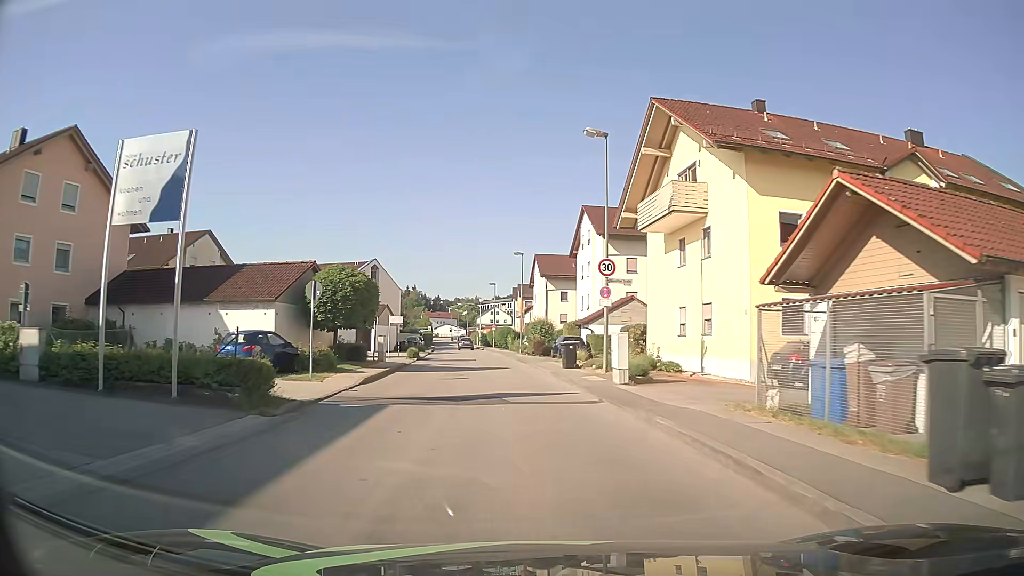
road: unclassified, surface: asphalt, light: Day
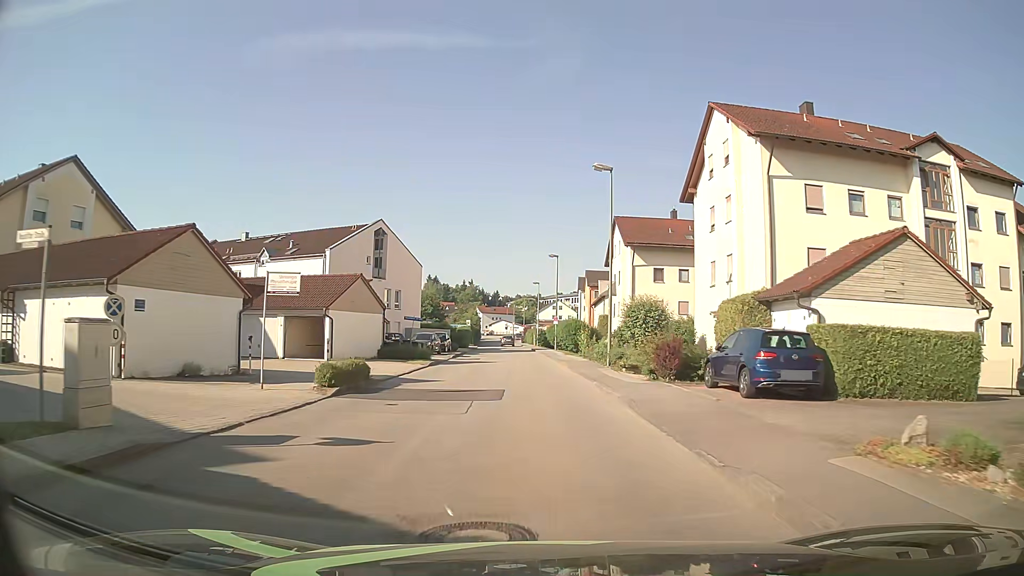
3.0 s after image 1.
(-1.4, +27.1) m; -6°
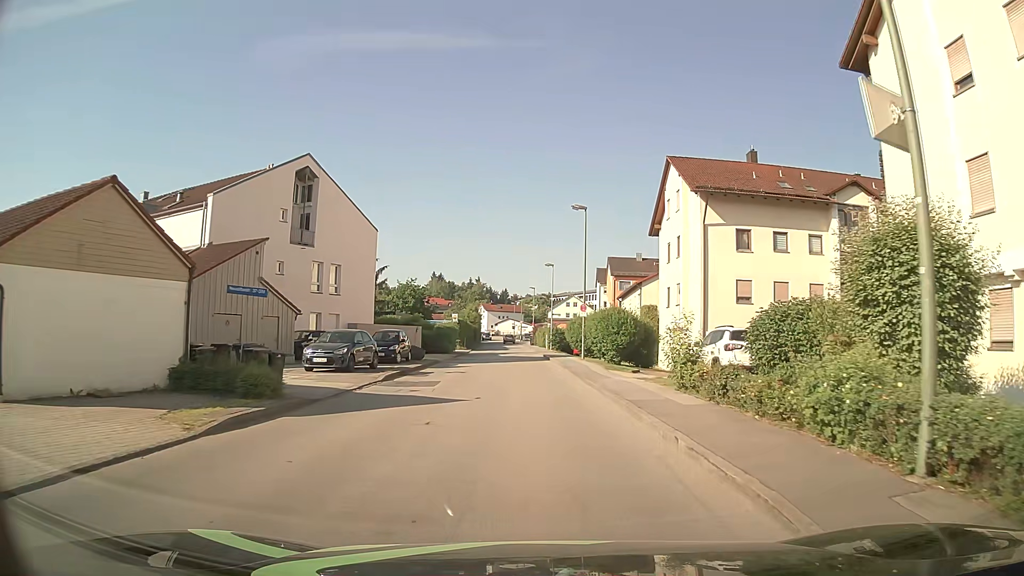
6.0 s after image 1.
(+0.2, +21.7) m; 0°
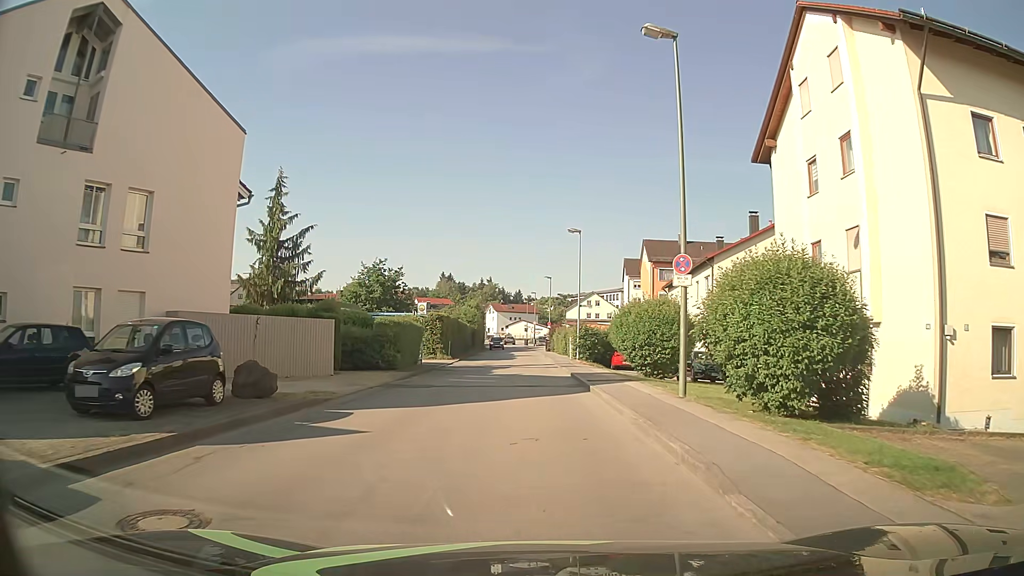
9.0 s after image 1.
(-0.2, +21.7) m; -2°
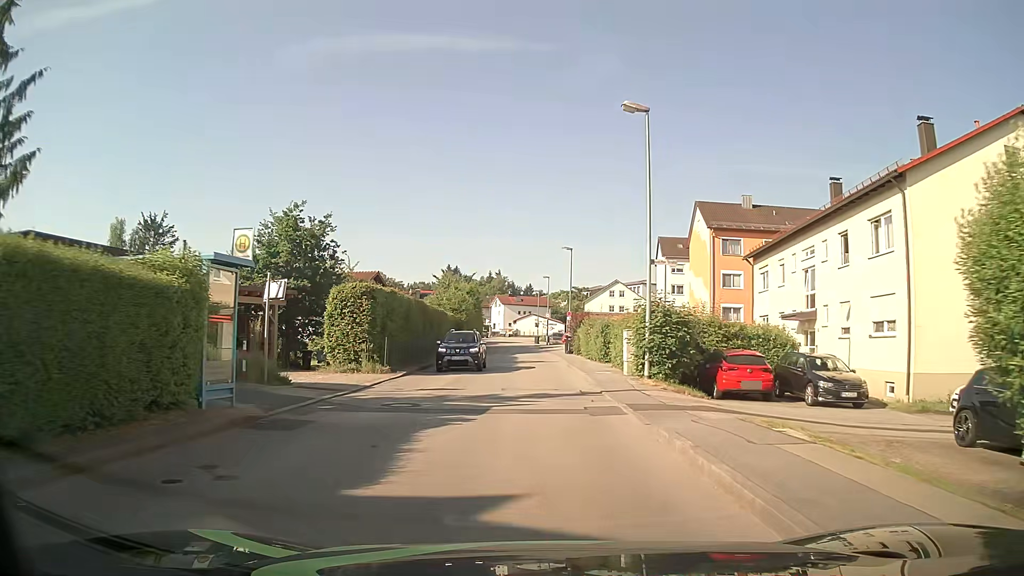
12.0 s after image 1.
(-0.1, +22.2) m; 0°
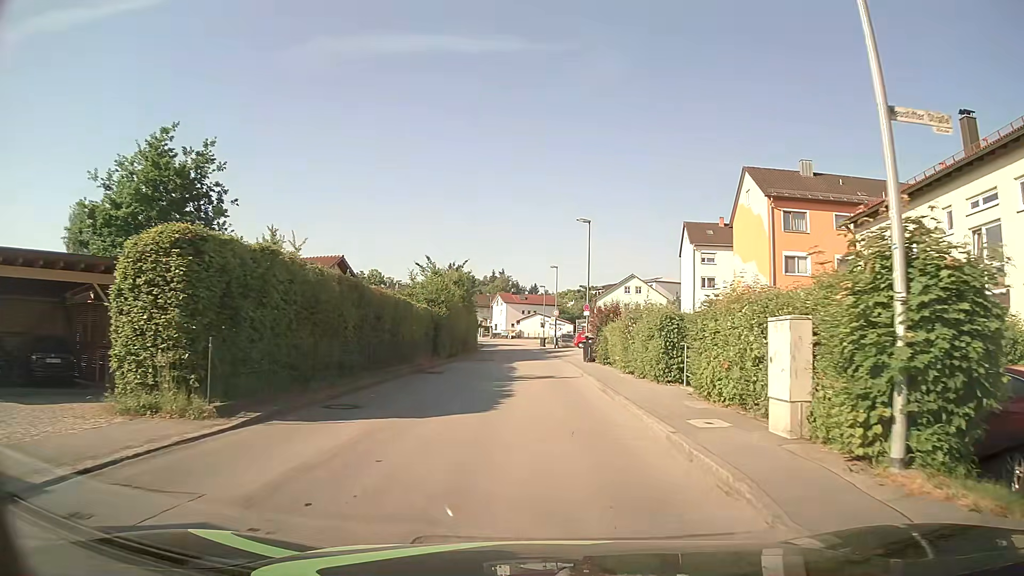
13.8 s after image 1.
(-0.1, +13.4) m; -1°
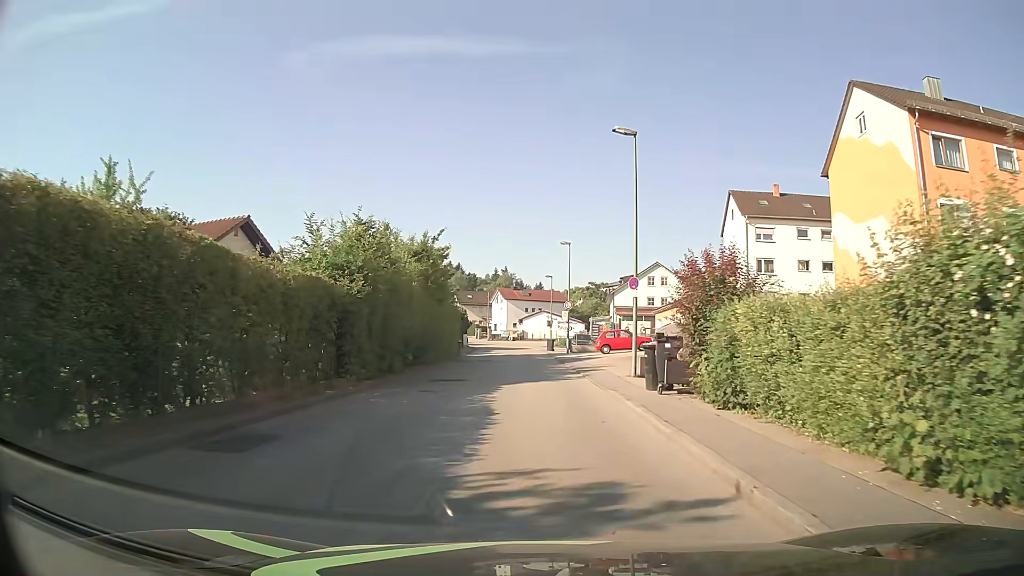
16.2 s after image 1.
(0.0, +17.8) m; 0°
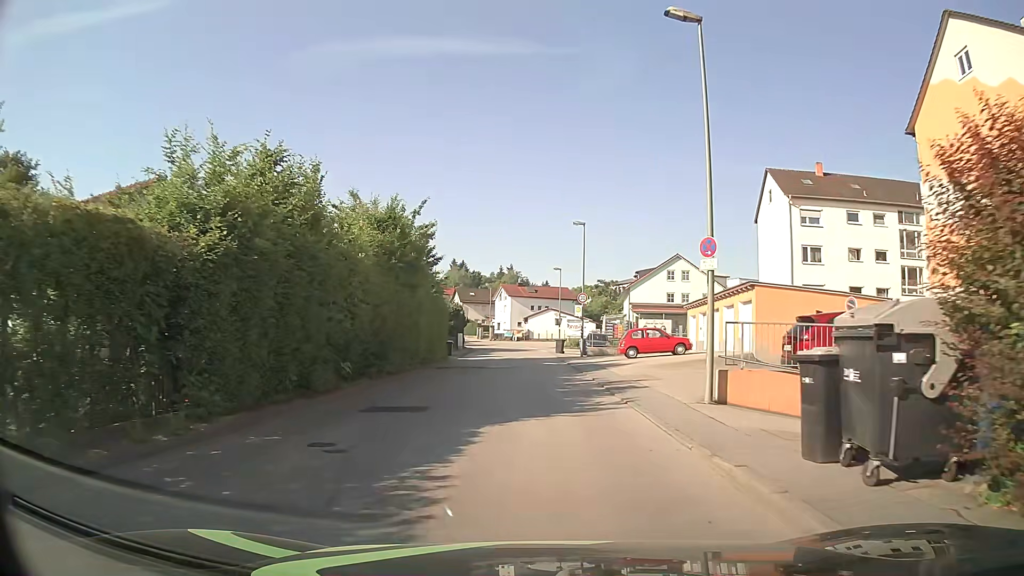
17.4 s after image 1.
(0.0, +8.9) m; 0°
(0, +10) (0, +20) (0, +30) (0, +40) (-1, +50) (-1, +60) (-2, +70) (-4, +80) (-7, +89) (-10, +99) m
